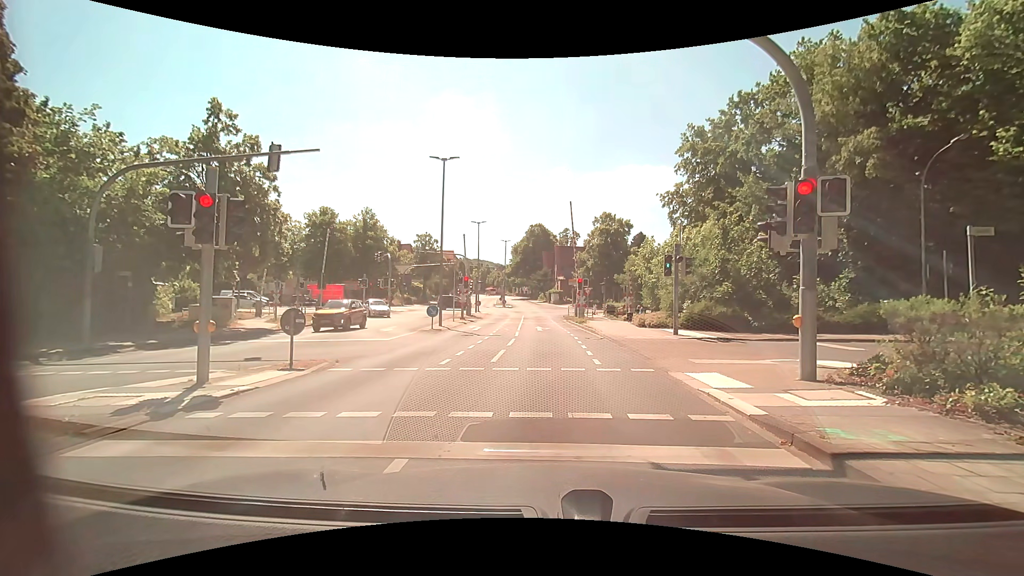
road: tertiary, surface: asphalt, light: Day
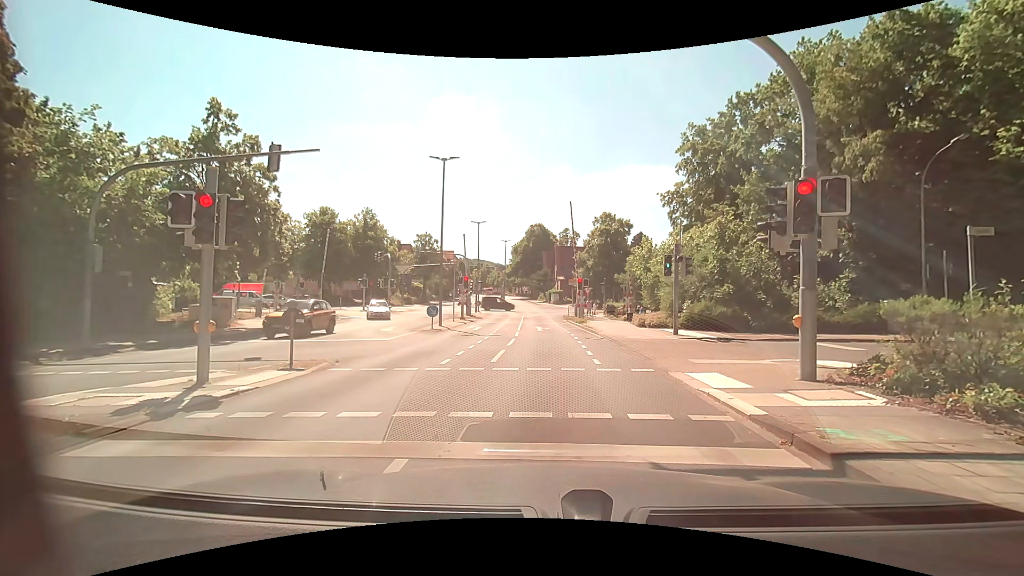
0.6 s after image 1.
(0.0, 0.0) m; 0°
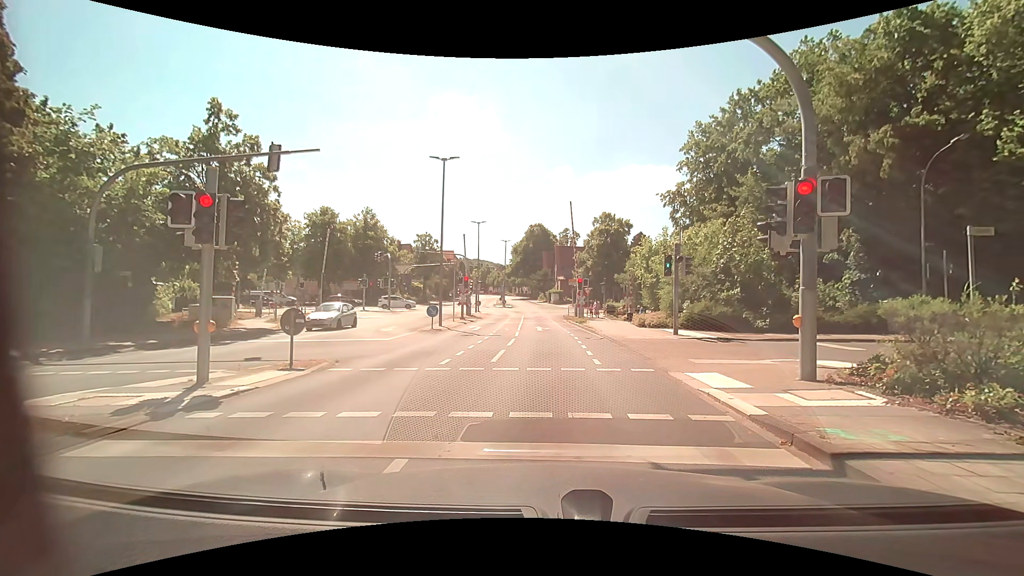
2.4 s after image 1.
(0.0, 0.0) m; 0°
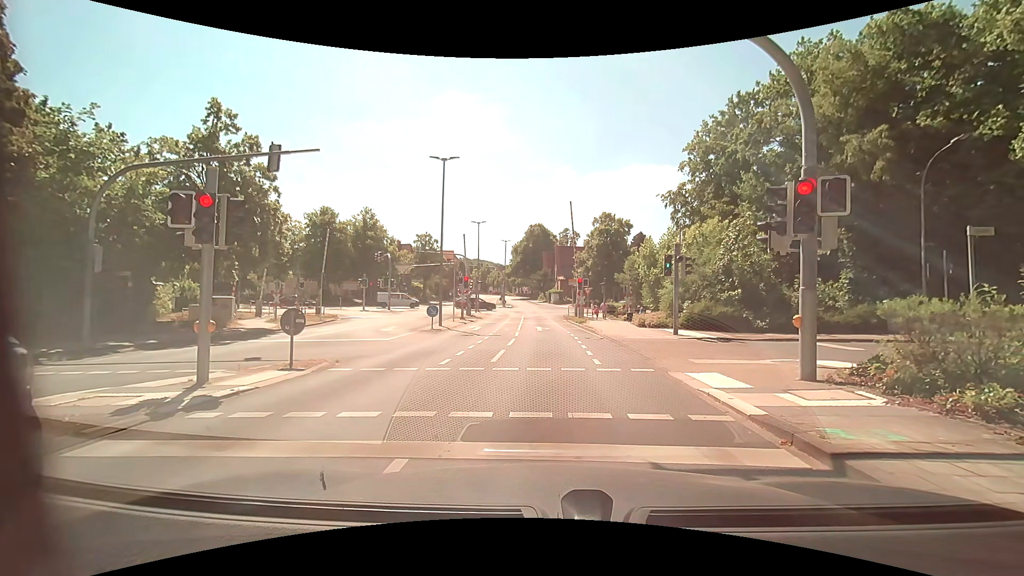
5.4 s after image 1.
(0.0, 0.0) m; 0°
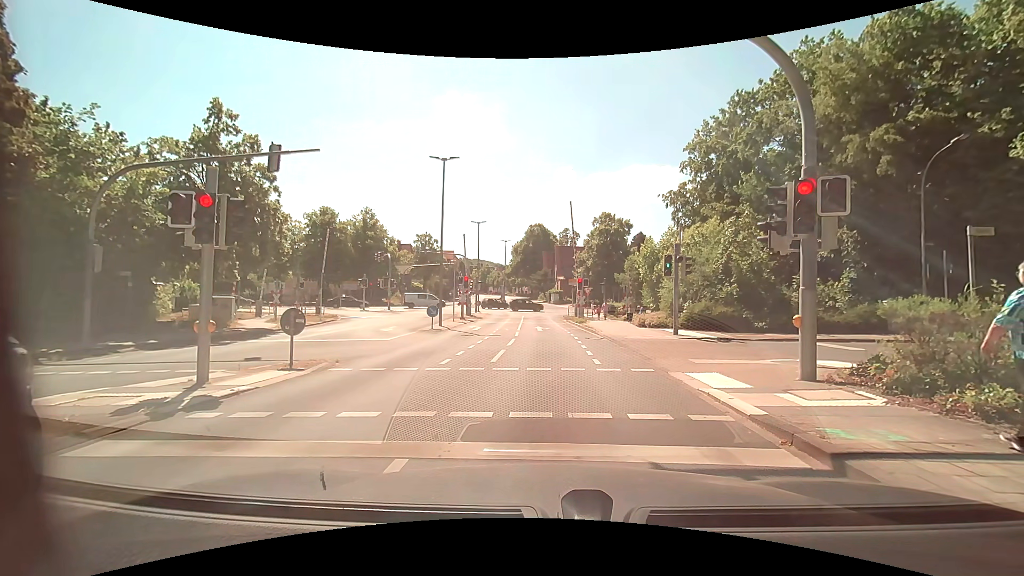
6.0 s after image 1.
(0.0, 0.0) m; 0°
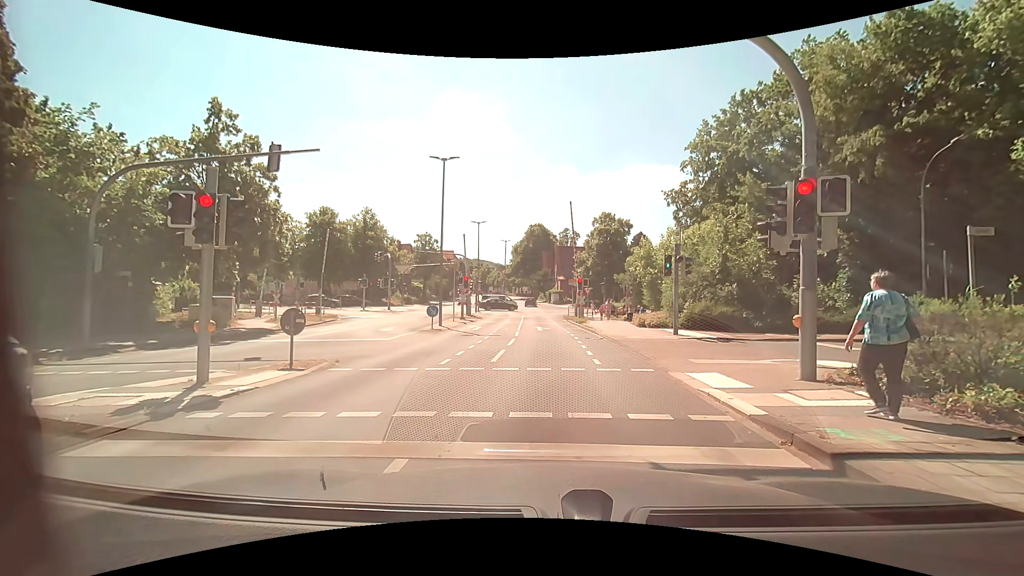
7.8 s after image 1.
(0.0, 0.0) m; 0°
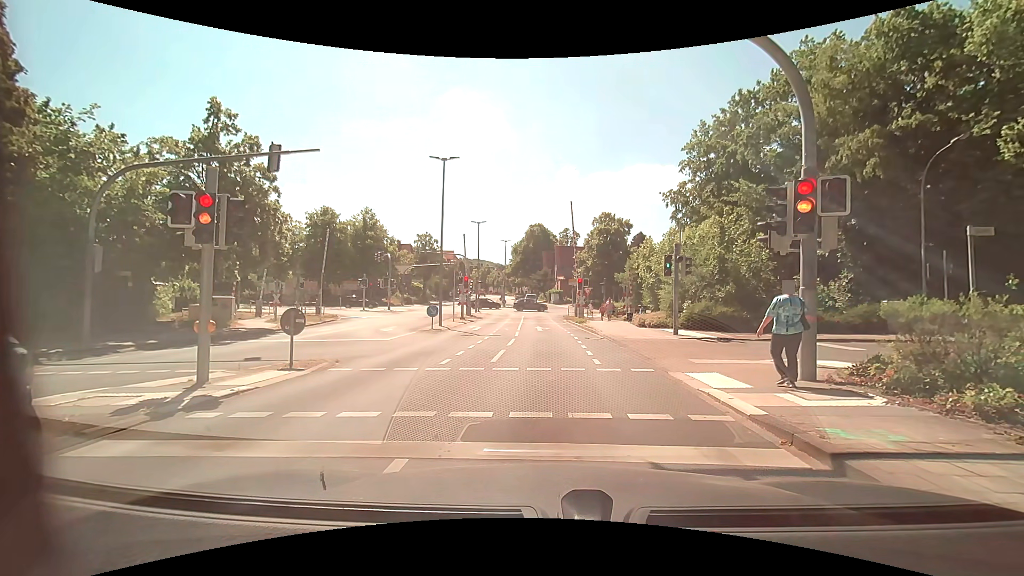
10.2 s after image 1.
(0.0, 0.0) m; 0°
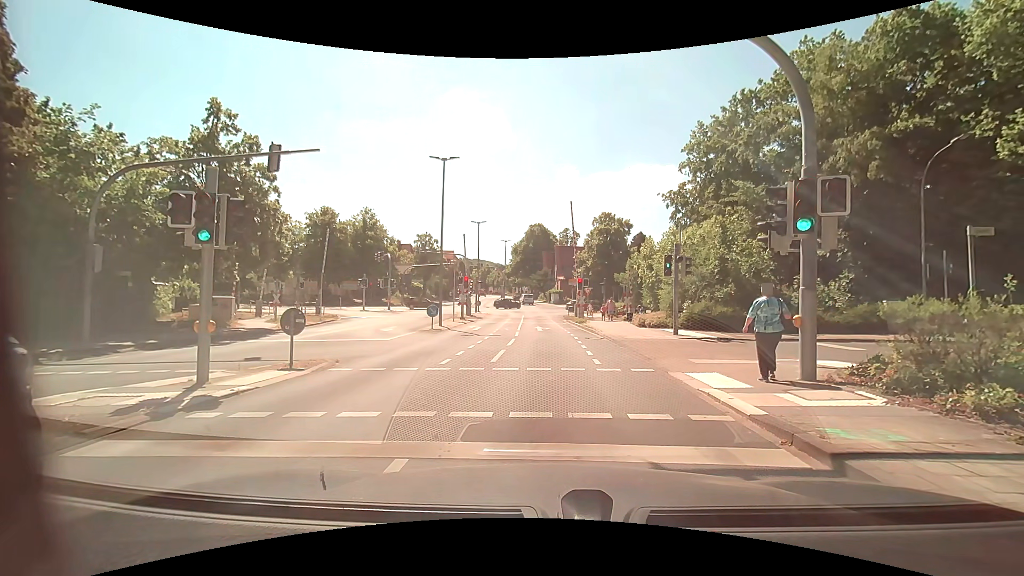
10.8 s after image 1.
(0.0, 0.0) m; 0°
